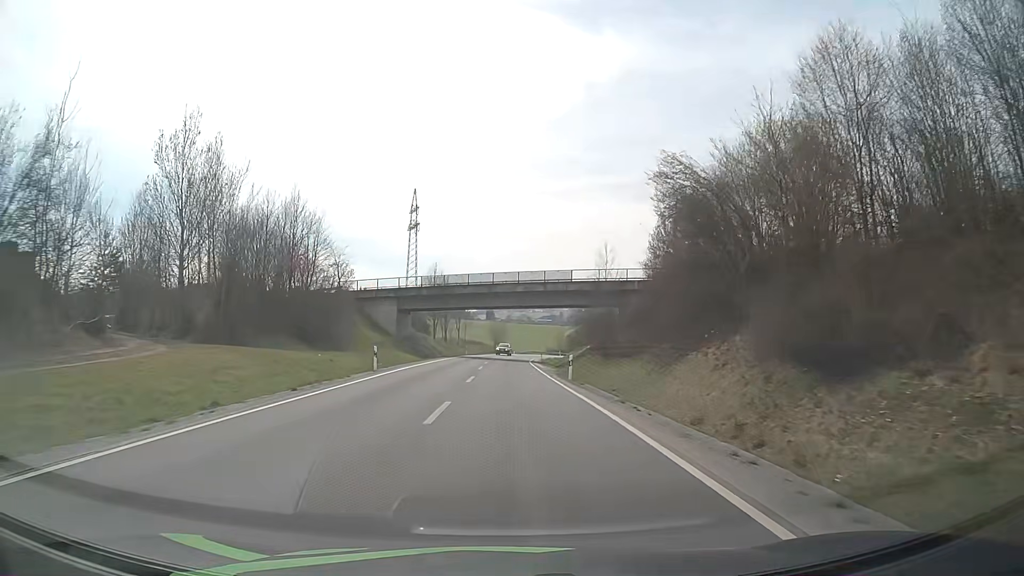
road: secondary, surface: asphalt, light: Day
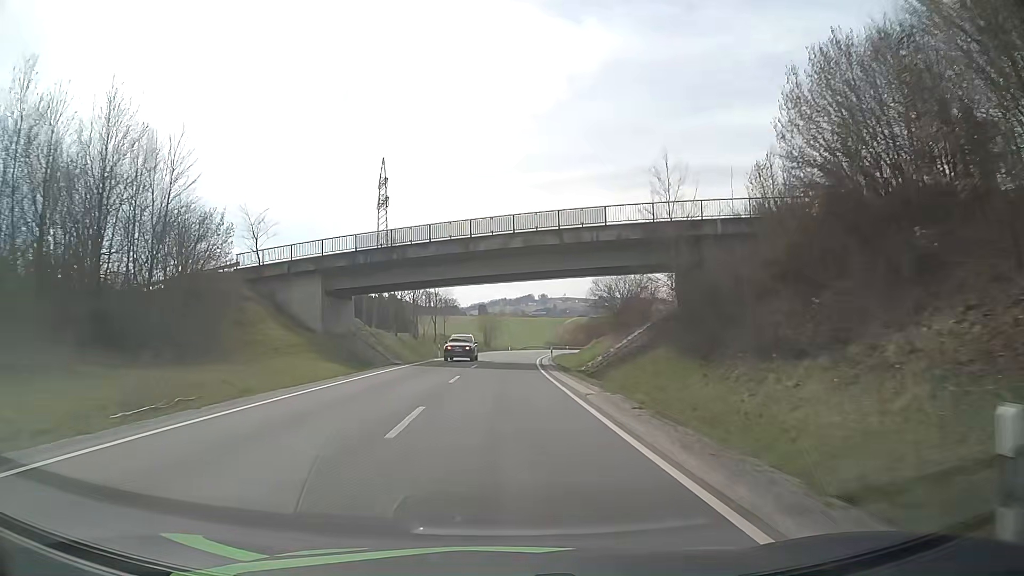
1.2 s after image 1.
(+0.1, +25.9) m; 0°
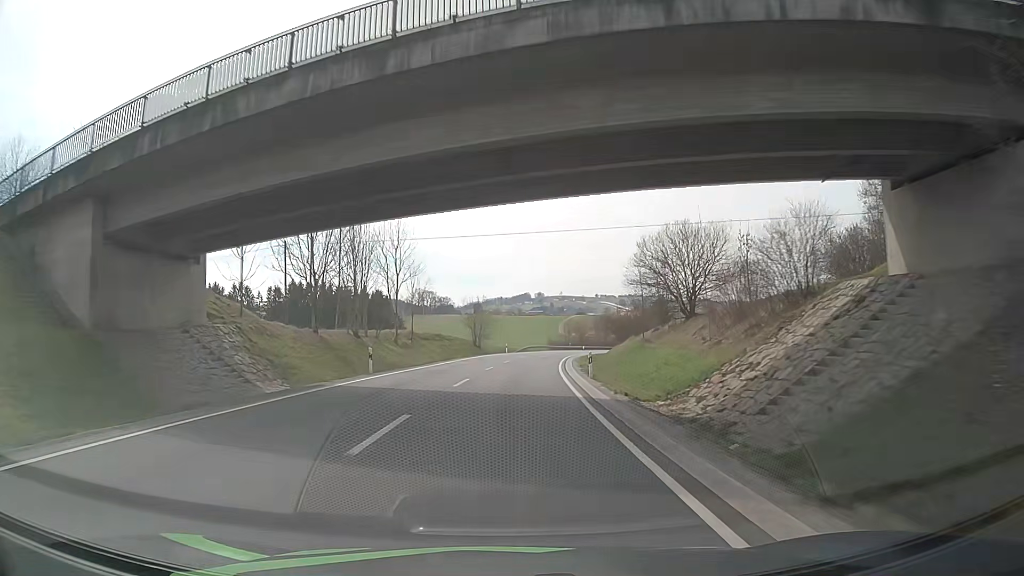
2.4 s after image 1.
(0.0, +25.4) m; 0°
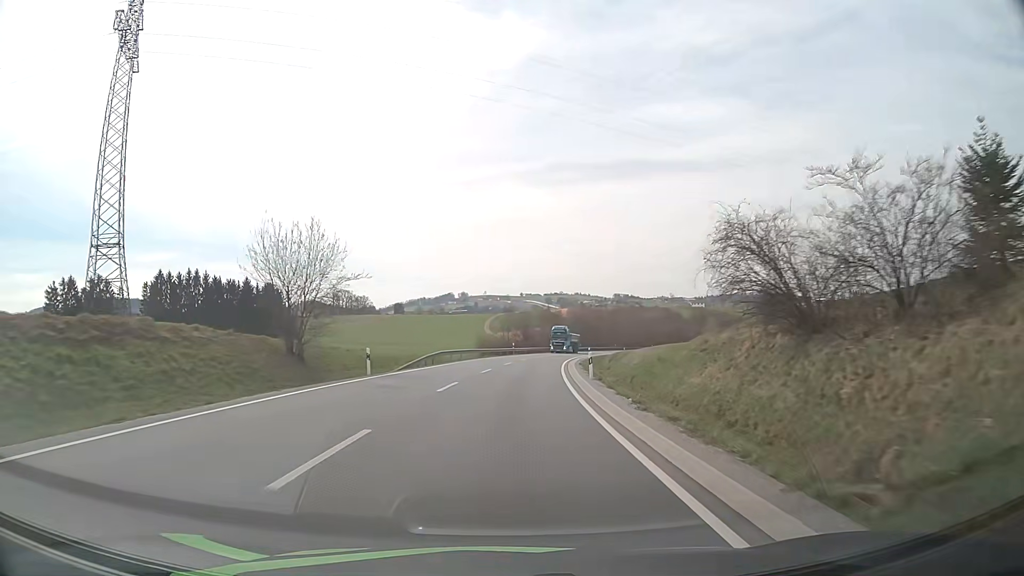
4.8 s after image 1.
(+2.3, +49.8) m; +6°
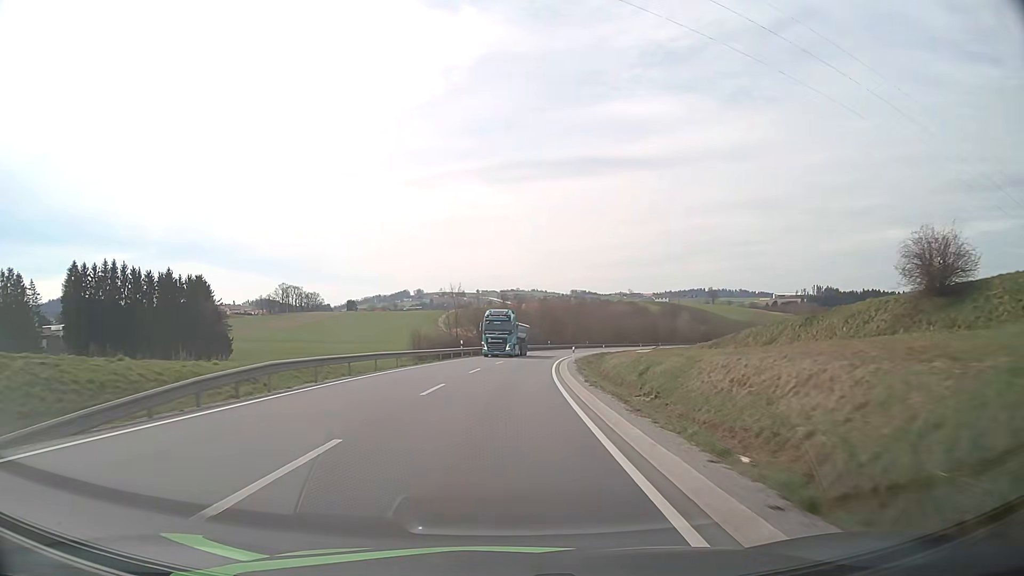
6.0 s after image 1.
(+0.8, +24.8) m; +4°
(0, +10) (0, +20) (+1, +30) (+2, +40) (+3, +50) (+4, +60) (+5, +70) (+7, +80) (+9, +89) (+11, +99) m
